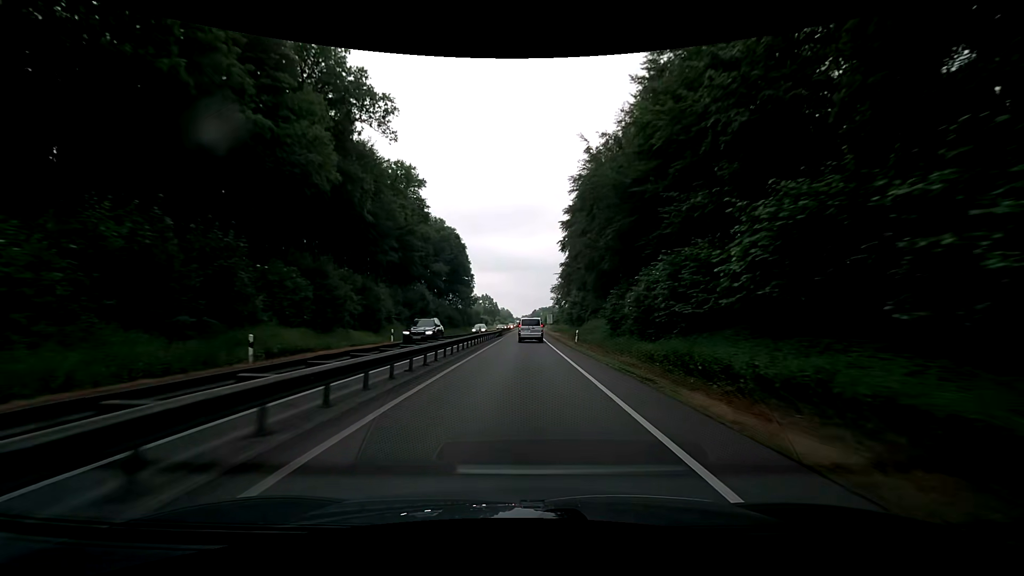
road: trunk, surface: asphalt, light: Day
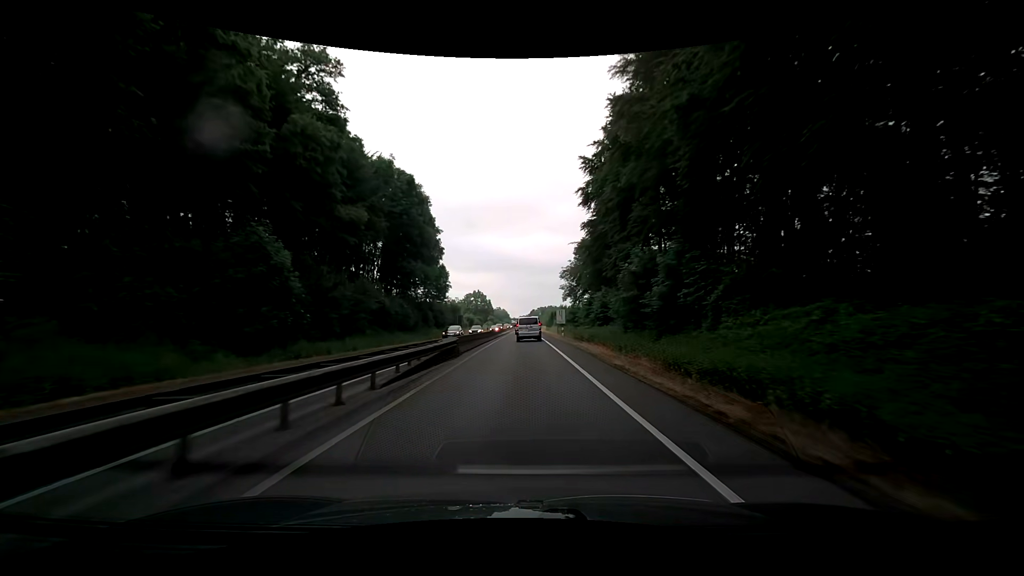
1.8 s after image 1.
(+0.2, +39.5) m; 0°
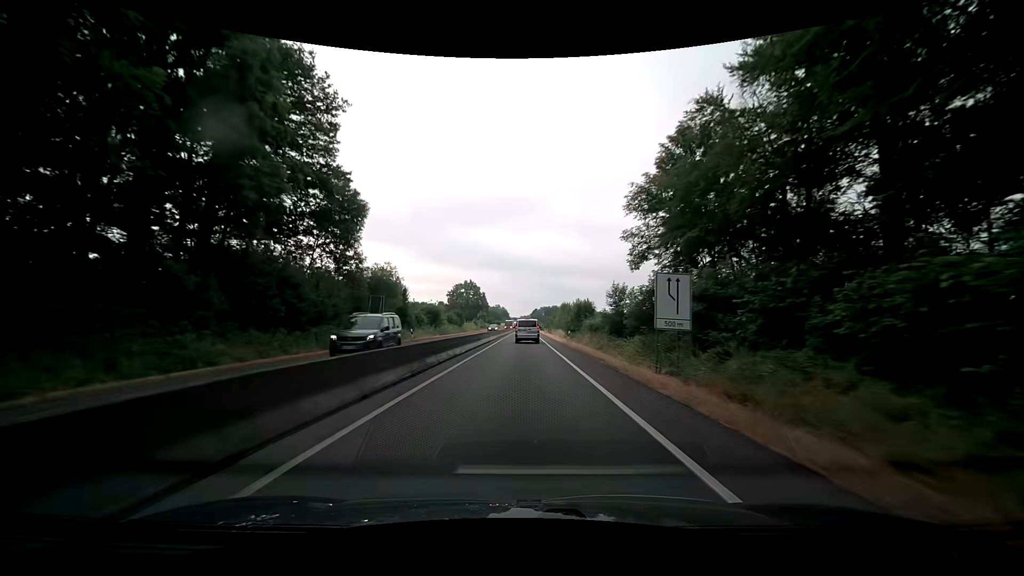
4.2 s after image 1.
(0.0, +52.0) m; 0°
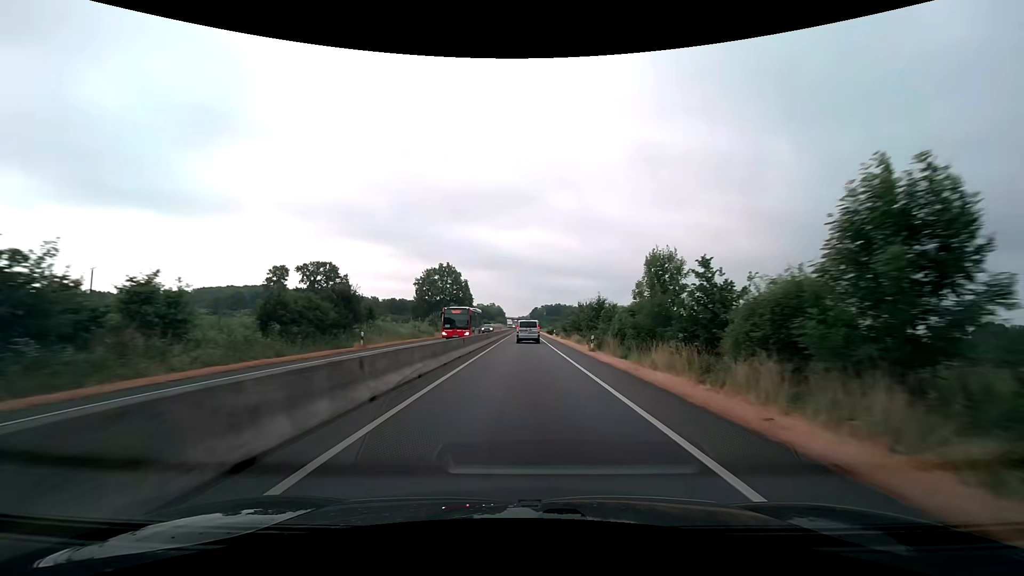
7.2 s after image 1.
(-0.1, +64.6) m; 0°
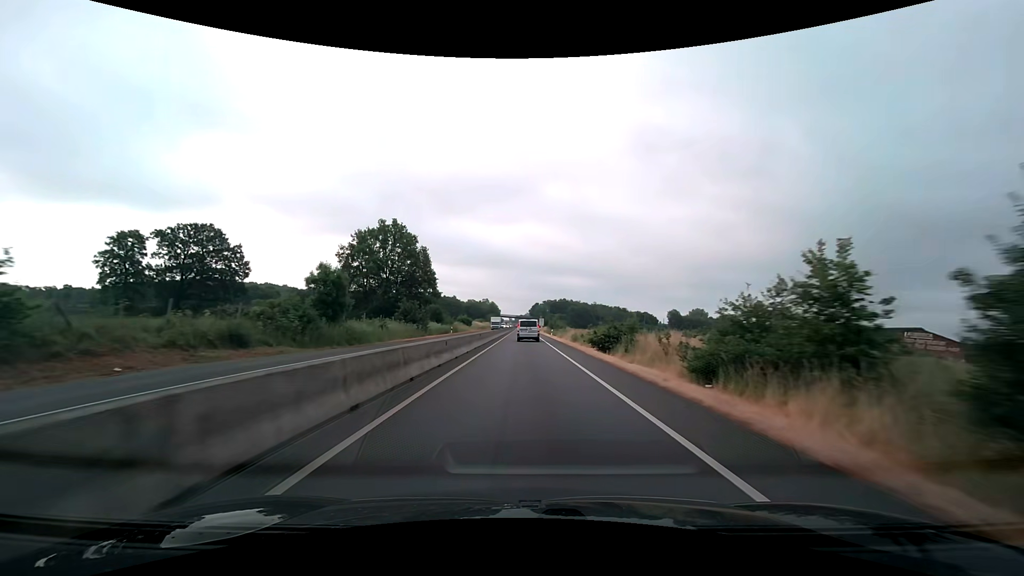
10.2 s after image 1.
(+0.1, +65.5) m; 0°
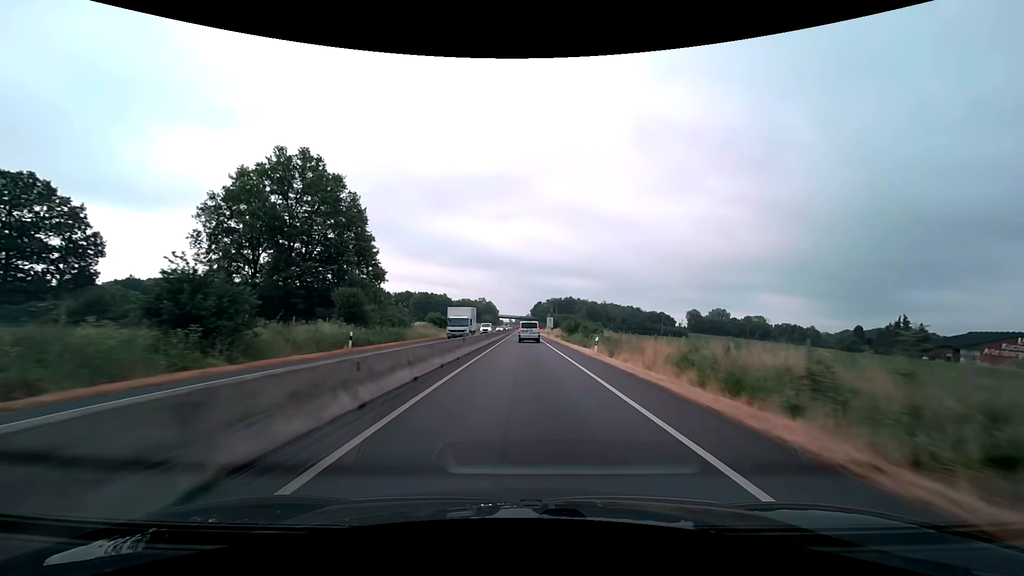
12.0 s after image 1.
(0.0, +40.1) m; 0°
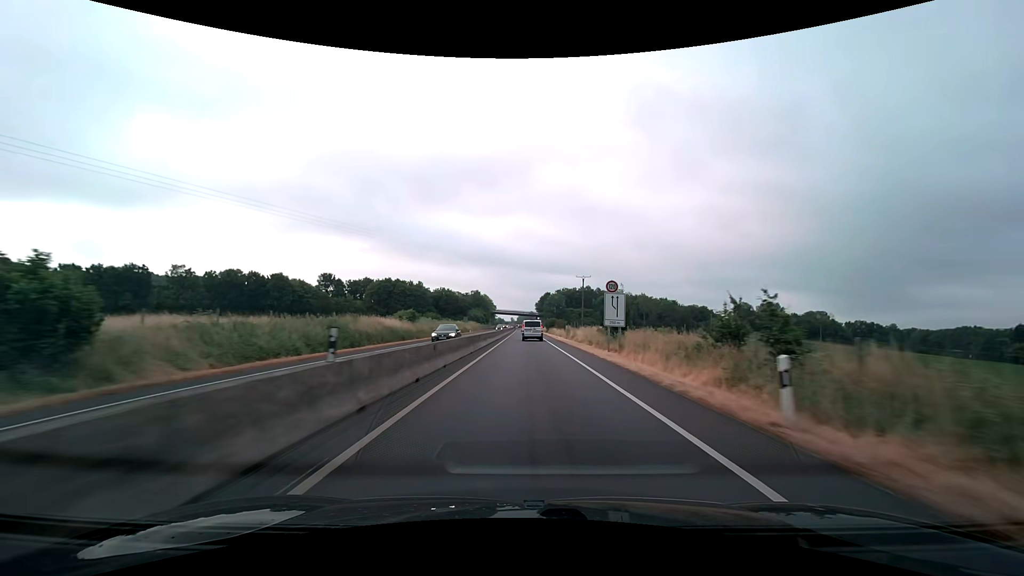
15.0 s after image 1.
(0.0, +68.9) m; 0°
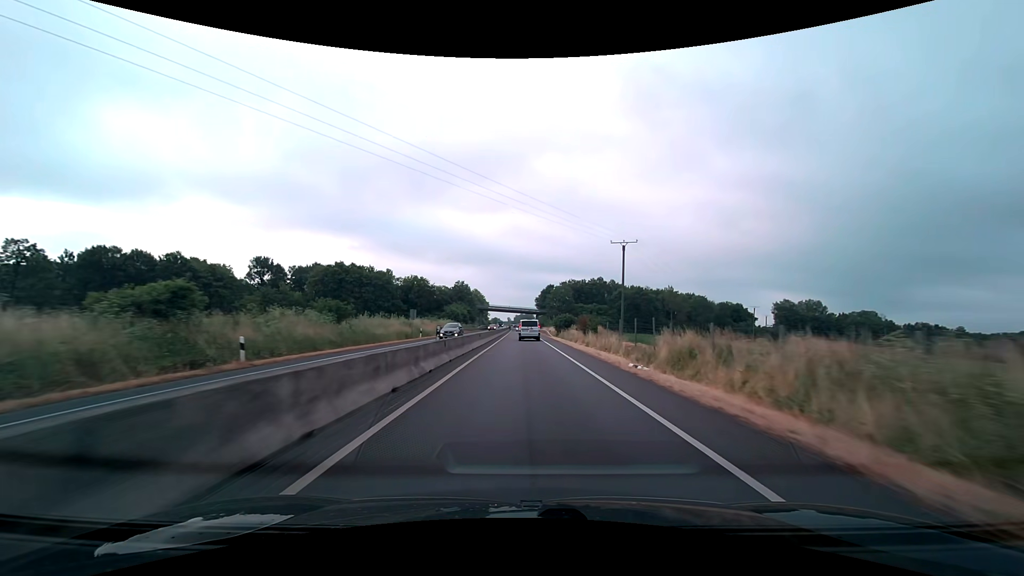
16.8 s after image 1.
(+0.1, +42.1) m; 0°
(0, +10) (0, +20) (0, +30) (0, +40) (0, +50) (0, +60) (0, +70) (0, +80) (-1, +90) (-1, +100) m
